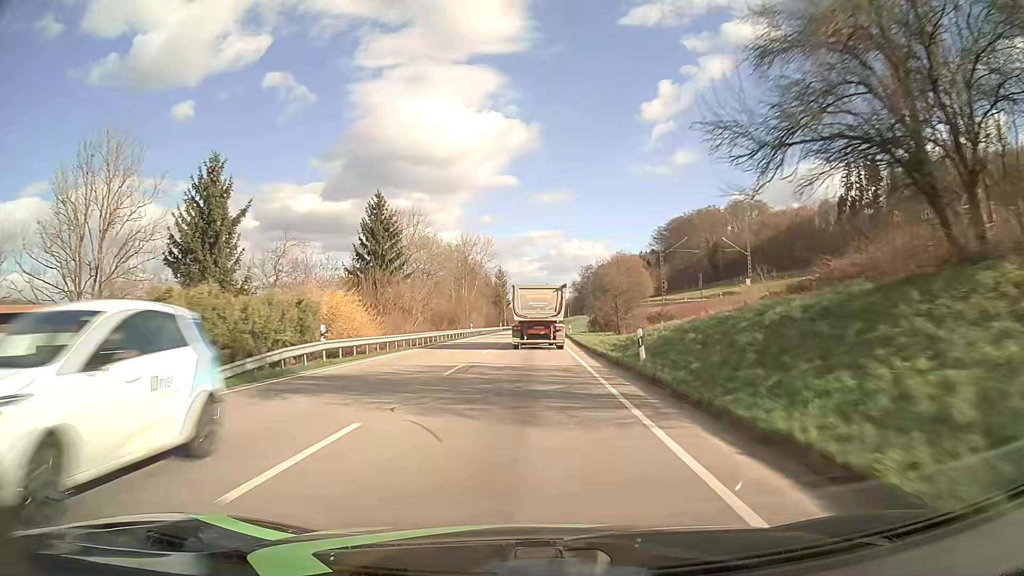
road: primary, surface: asphalt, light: Day
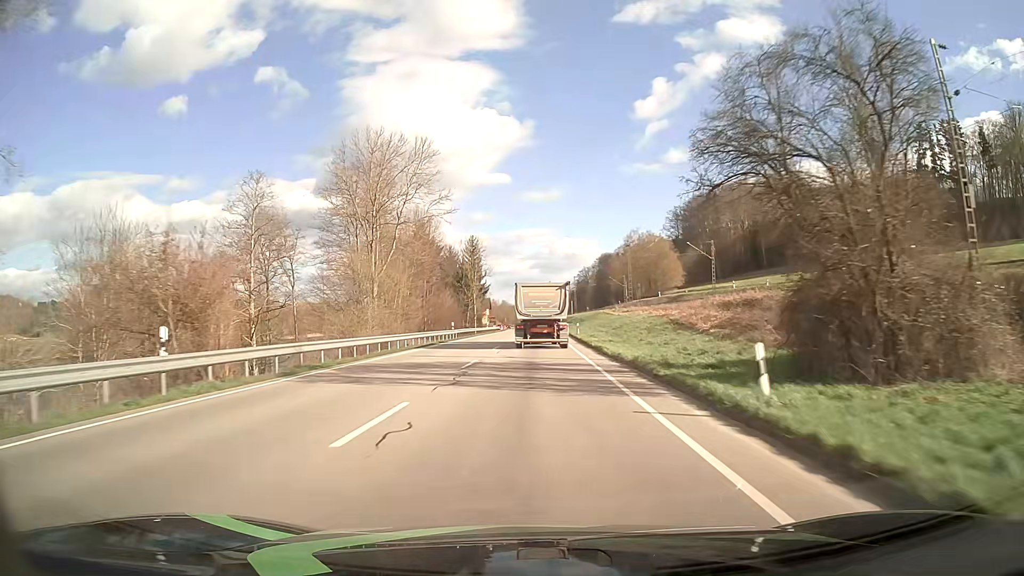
(+0.5, +59.0) m; +1°
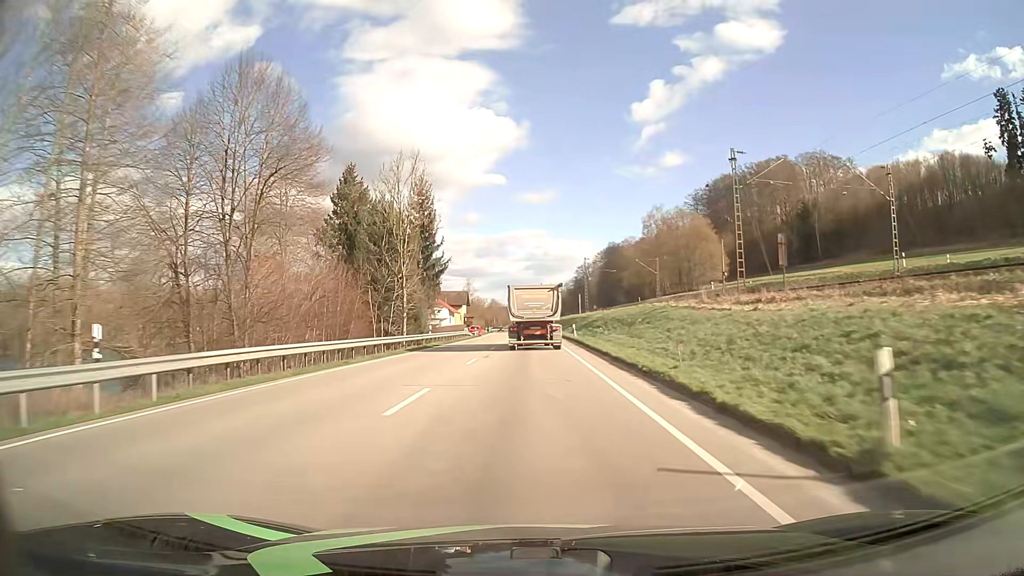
(+0.1, +46.5) m; 0°
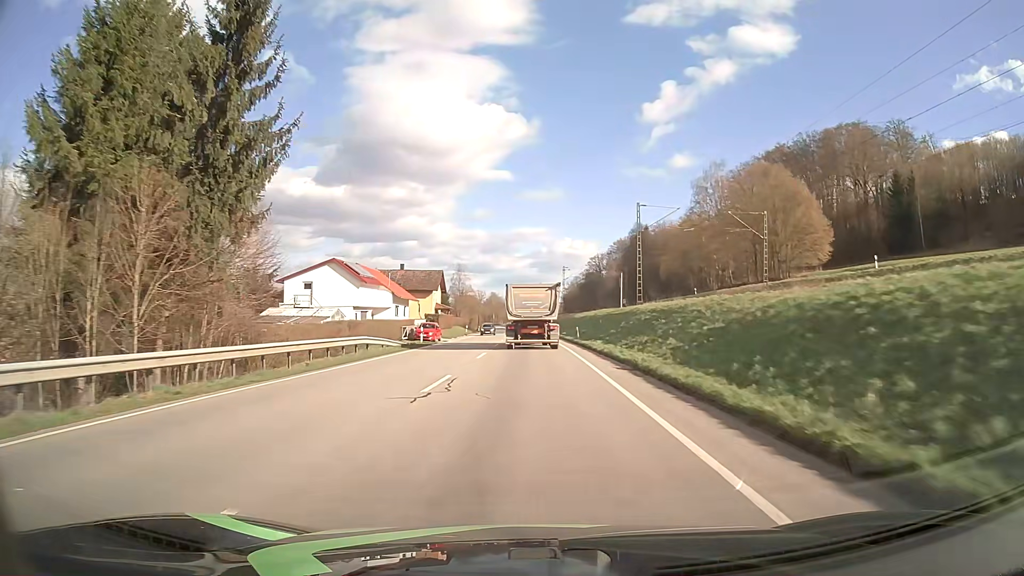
(-0.2, +46.0) m; 0°
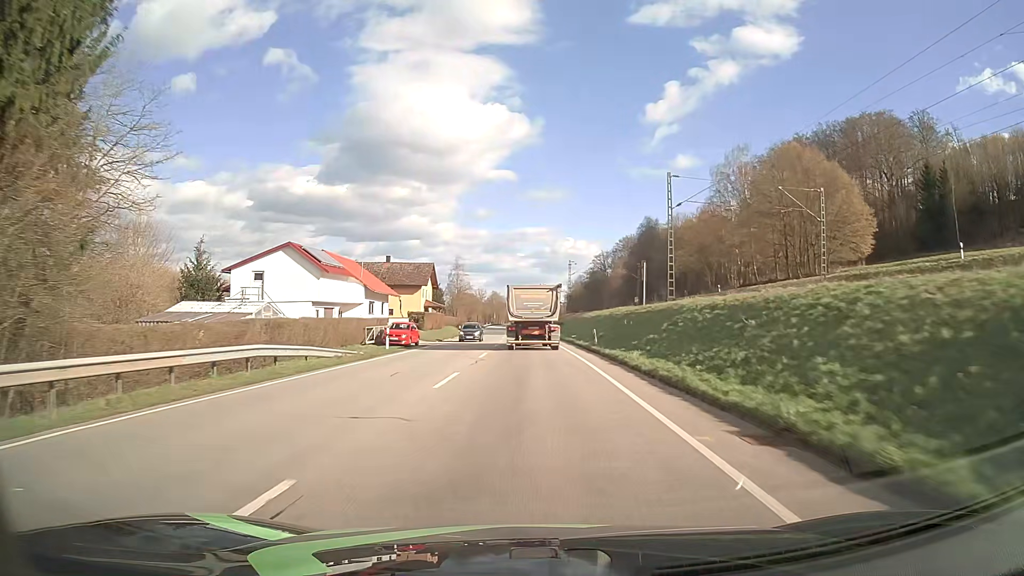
(0.0, +11.3) m; 0°
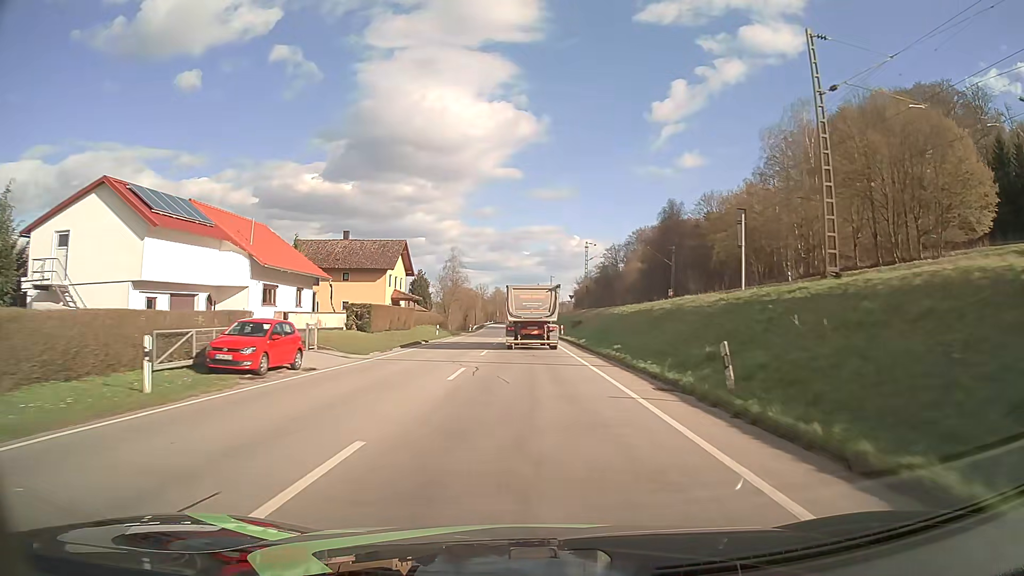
(-0.2, +22.5) m; -1°
(0, +10) (0, +20) (0, +30) (0, +40) (0, +50) (-1, +60) (-1, +70) (-2, +80) (-2, +90) (-2, +100) m
